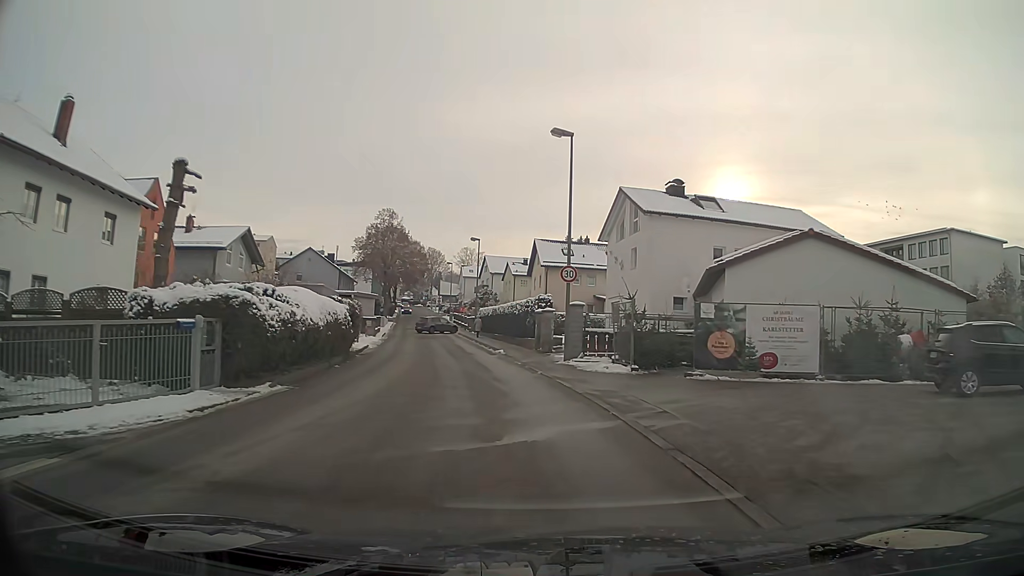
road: unclassified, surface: asphalt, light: Day
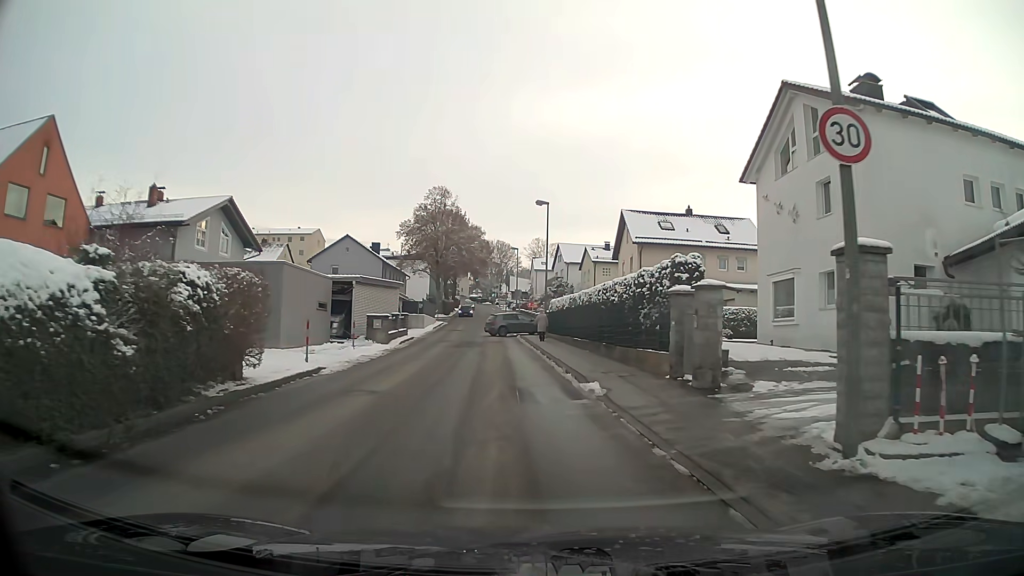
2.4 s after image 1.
(-0.9, +17.2) m; -6°
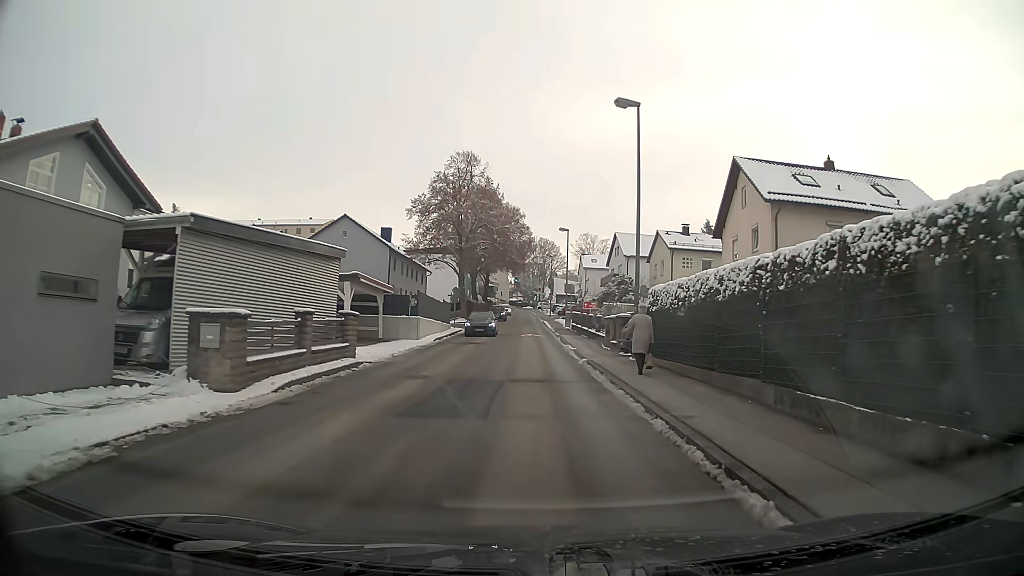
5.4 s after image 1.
(-0.8, +20.3) m; -3°
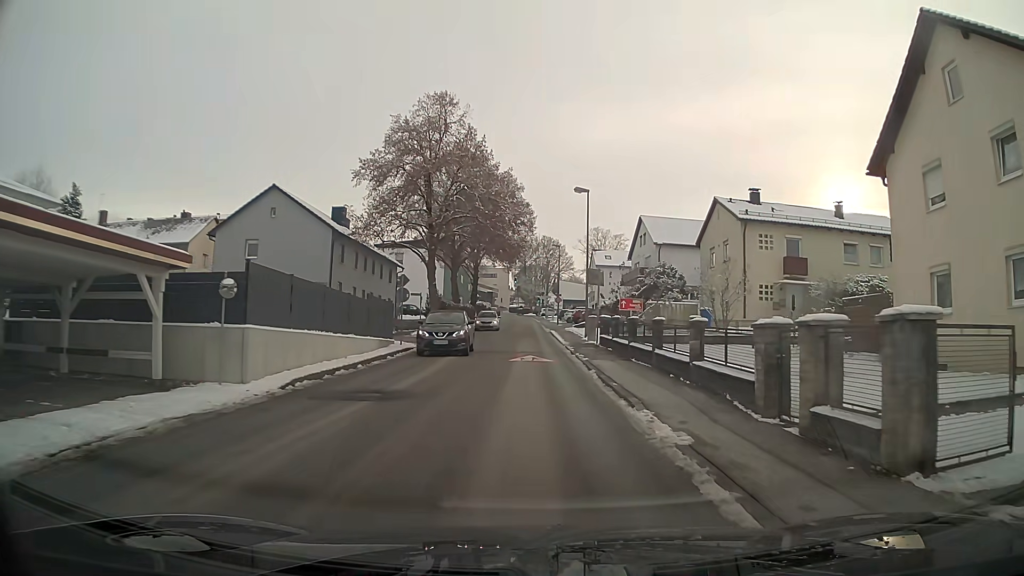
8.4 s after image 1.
(0.0, +19.7) m; 0°
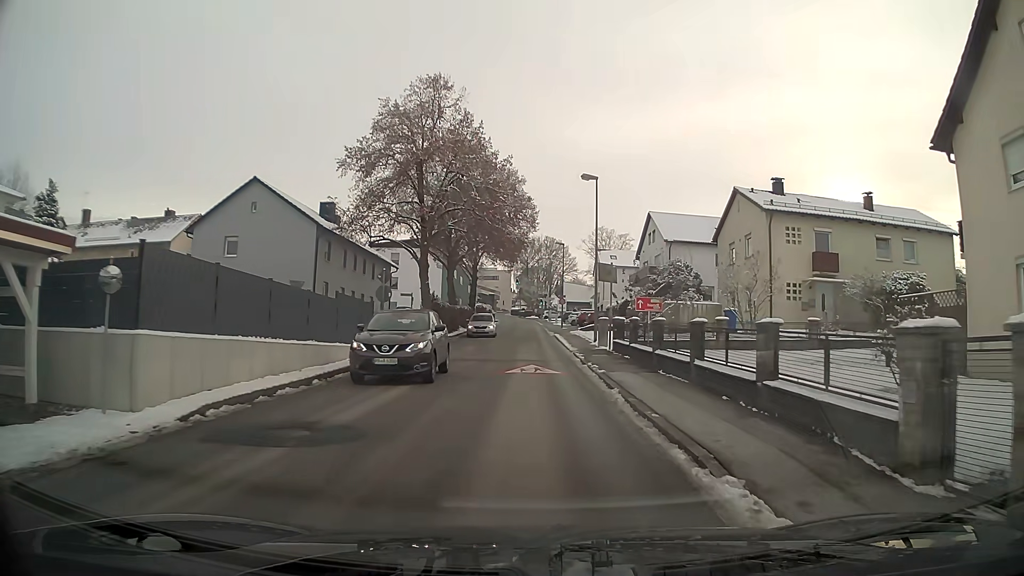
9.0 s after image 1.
(0.0, +4.0) m; 0°
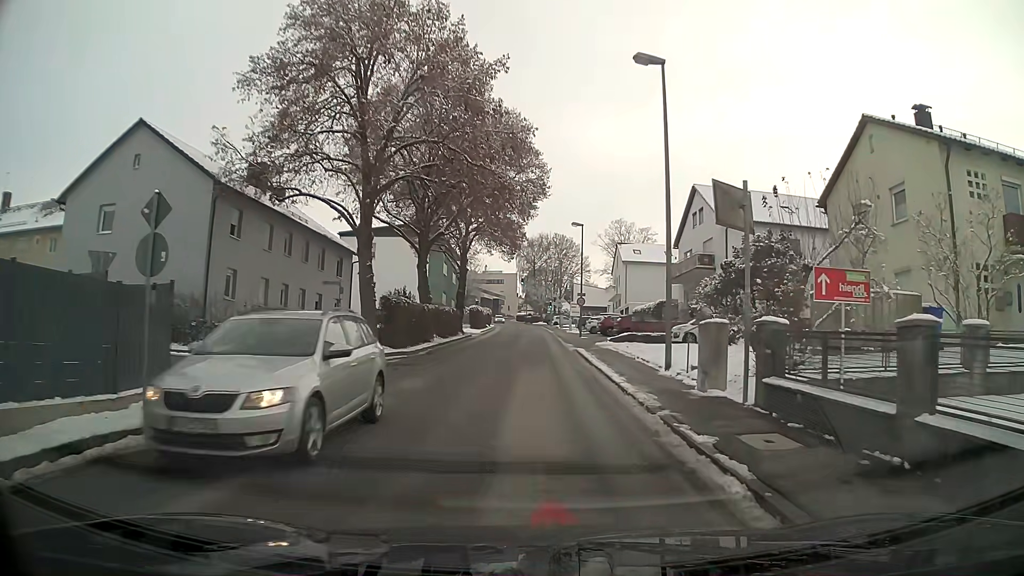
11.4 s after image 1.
(-0.1, +15.7) m; 0°
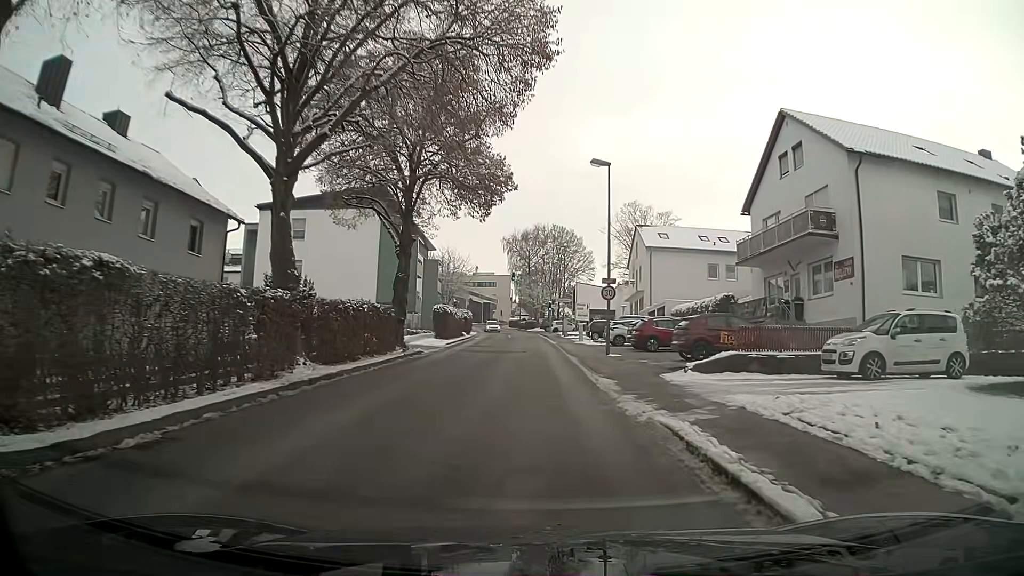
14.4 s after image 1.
(0.0, +19.4) m; 0°
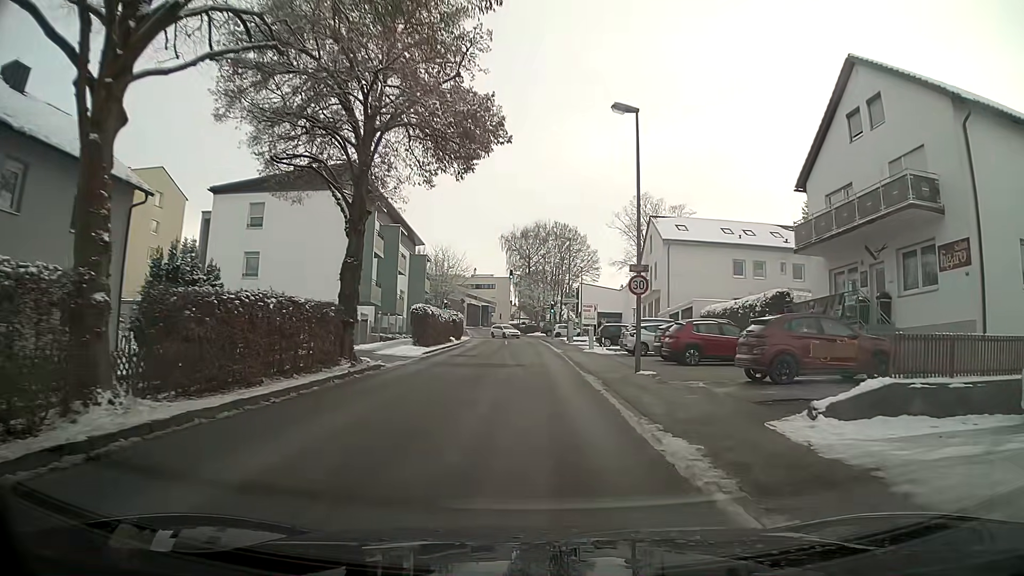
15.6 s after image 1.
(0.0, +7.6) m; 0°
(0, +10) (0, +20) (0, +30) (0, +40) (-1, +50) (-1, +60) (-2, +70) (-3, +80) (-4, +90) (-5, +100) m
